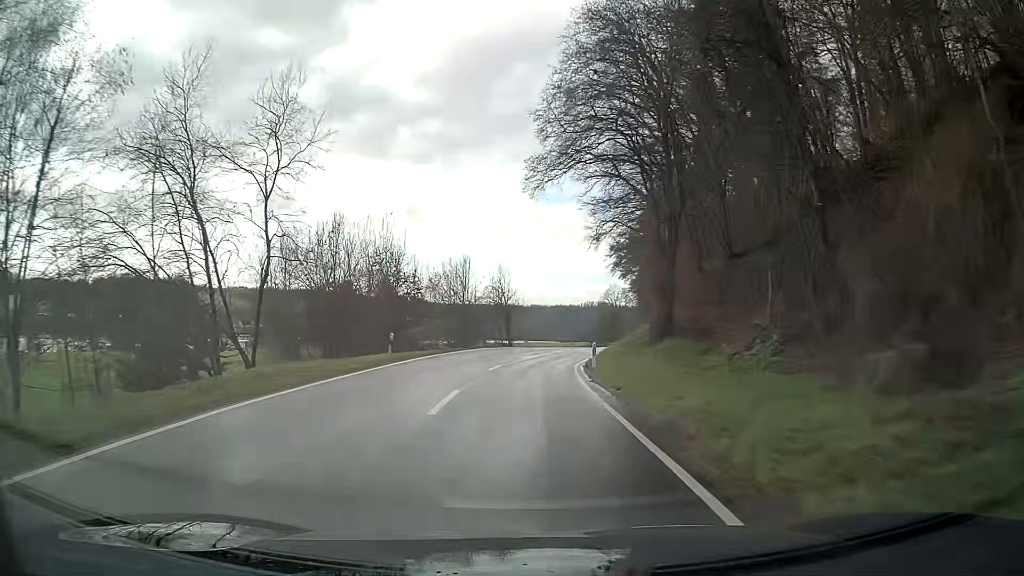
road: secondary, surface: asphalt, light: Day
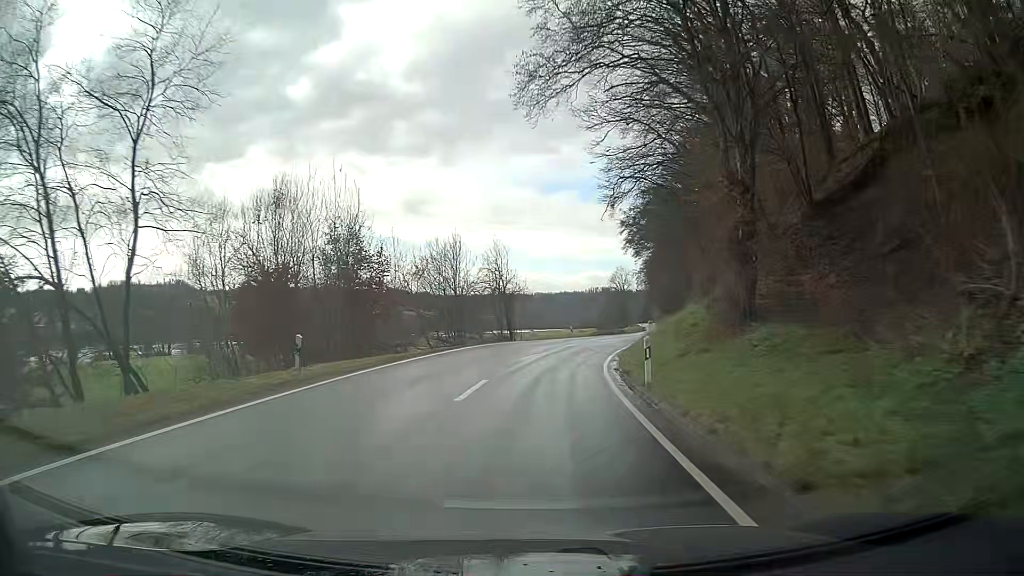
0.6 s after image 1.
(+0.1, +10.5) m; +1°
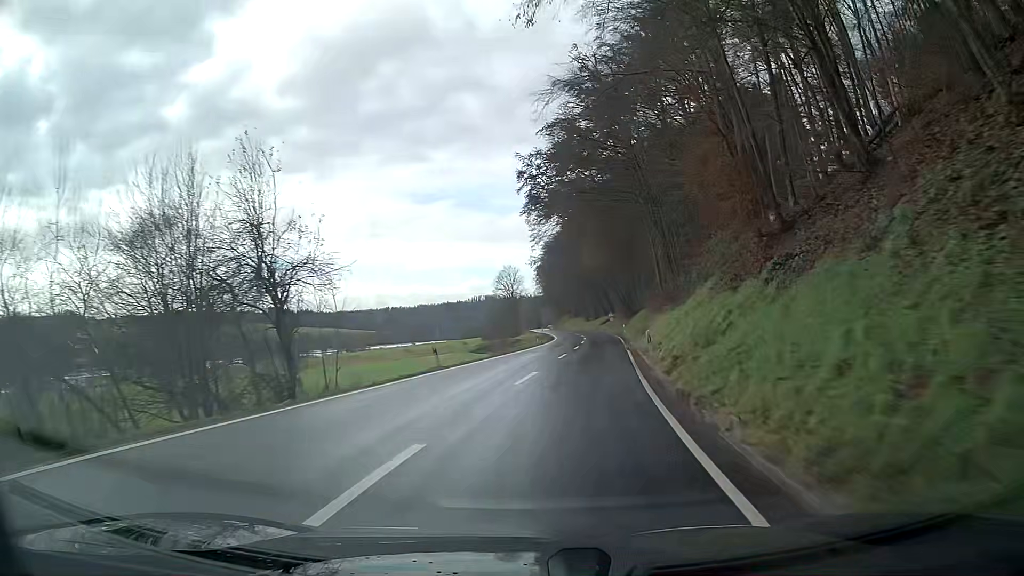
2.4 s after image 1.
(+2.3, +32.0) m; +10°
